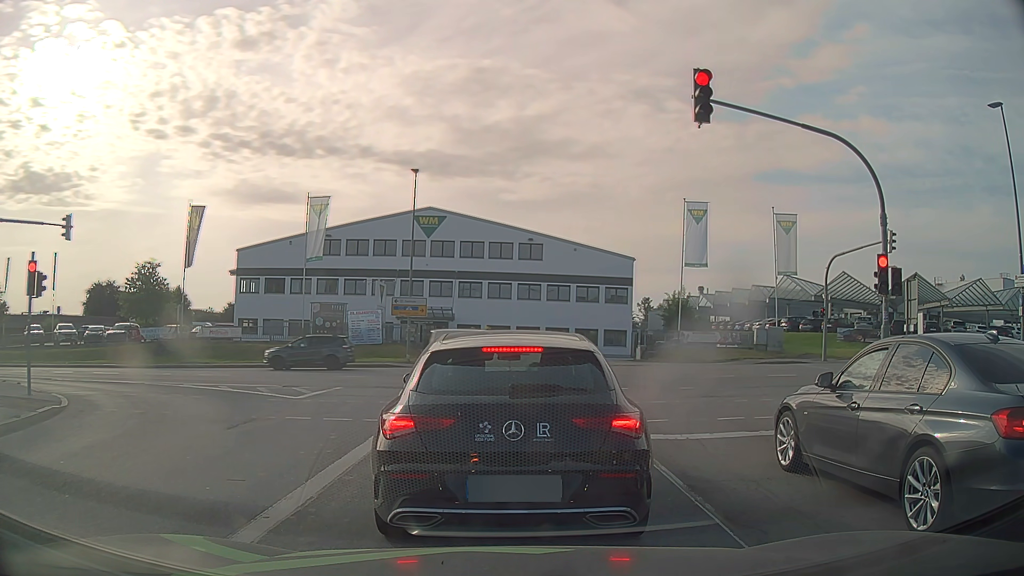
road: secondary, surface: asphalt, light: Day
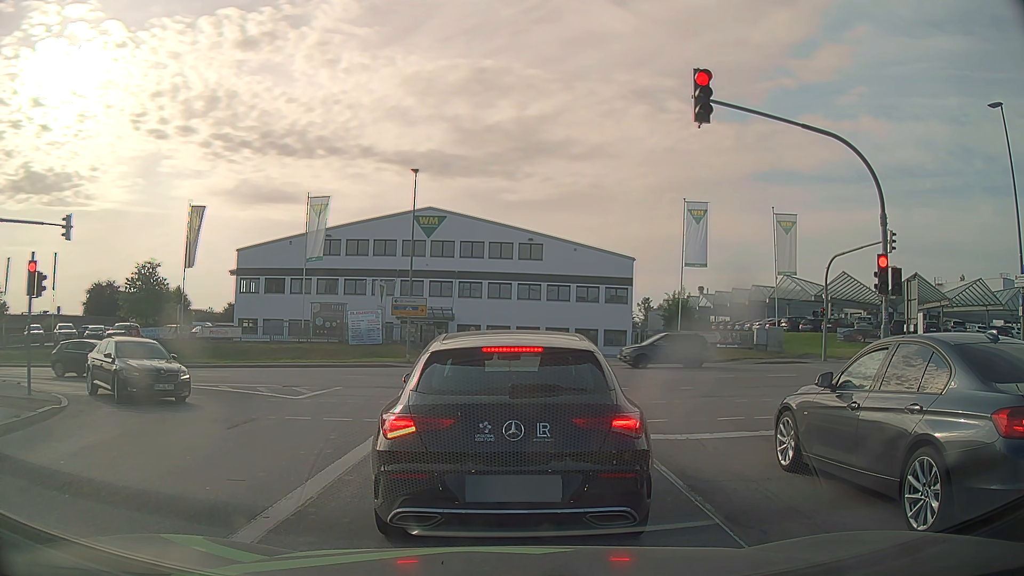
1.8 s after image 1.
(0.0, 0.0) m; 0°
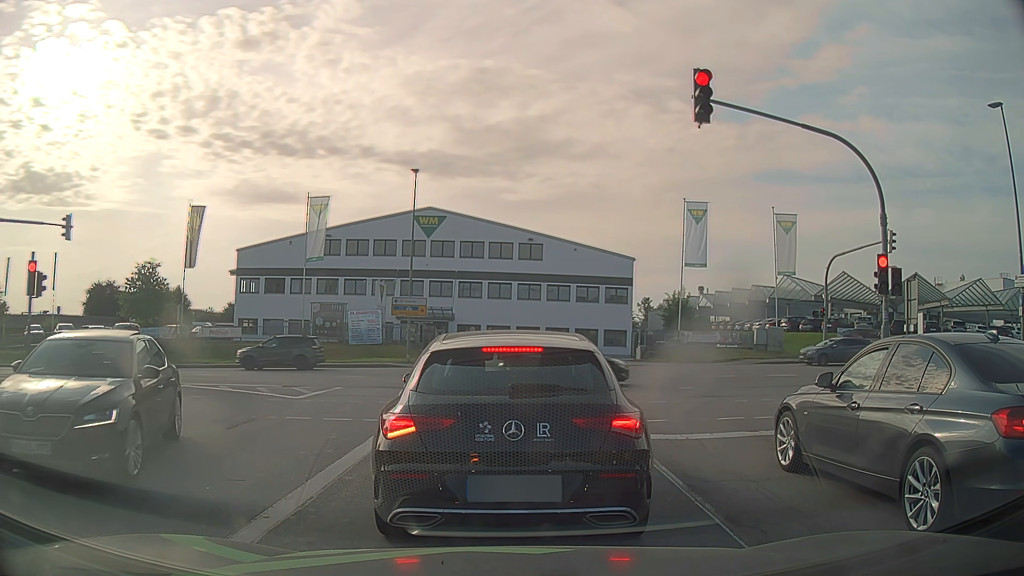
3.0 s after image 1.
(0.0, 0.0) m; 0°
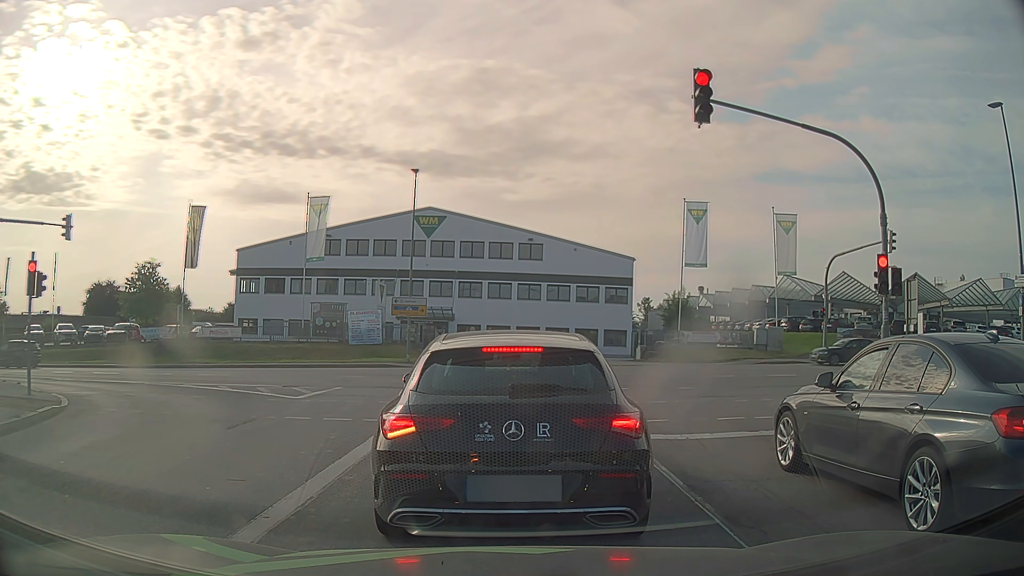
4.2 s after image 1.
(0.0, 0.0) m; 0°
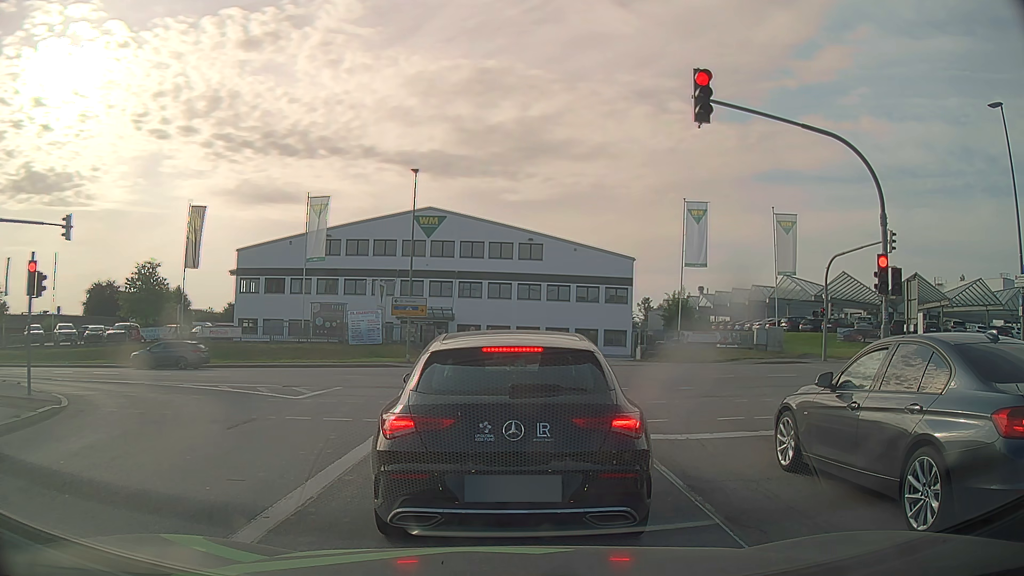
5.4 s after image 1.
(0.0, 0.0) m; 0°
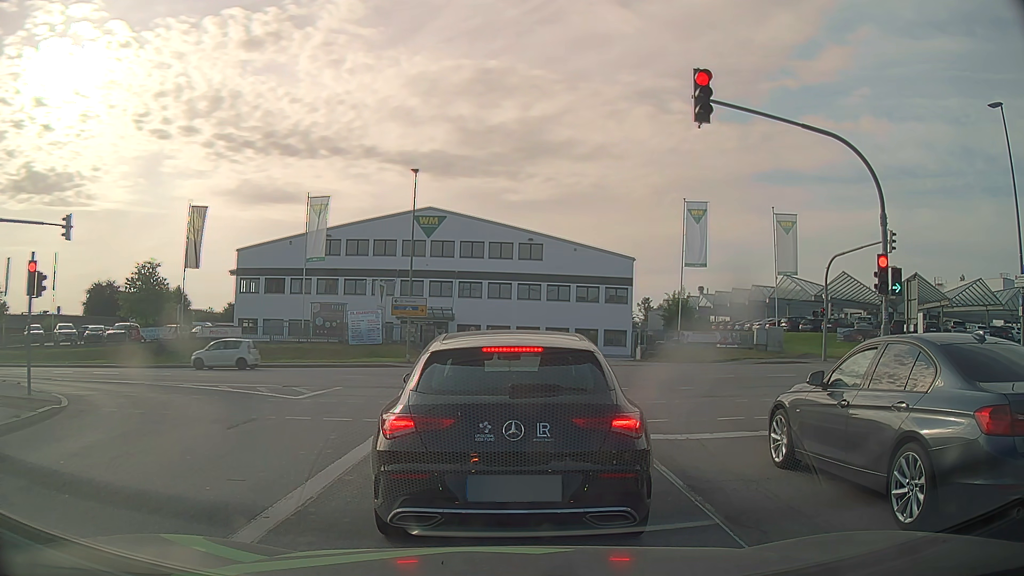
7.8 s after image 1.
(0.0, 0.0) m; 0°
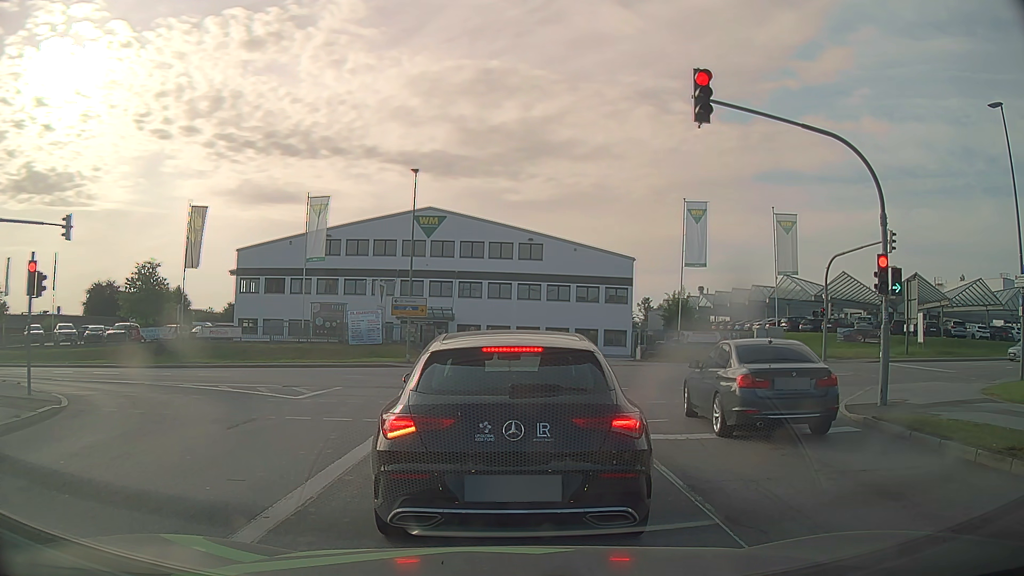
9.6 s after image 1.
(0.0, 0.0) m; 0°
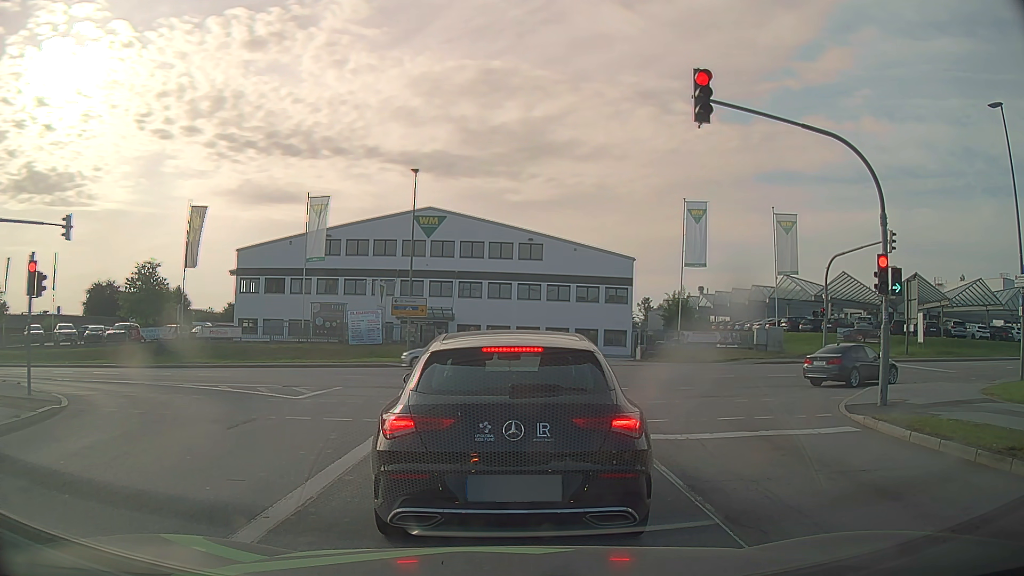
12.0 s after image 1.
(0.0, 0.0) m; 0°
(0, +10) (-1, +20) (-6, +28) (-15, +33) (-25, +34) (-35, +34) (-45, +34) (-55, +33) (-65, +33) (-75, +33) m
